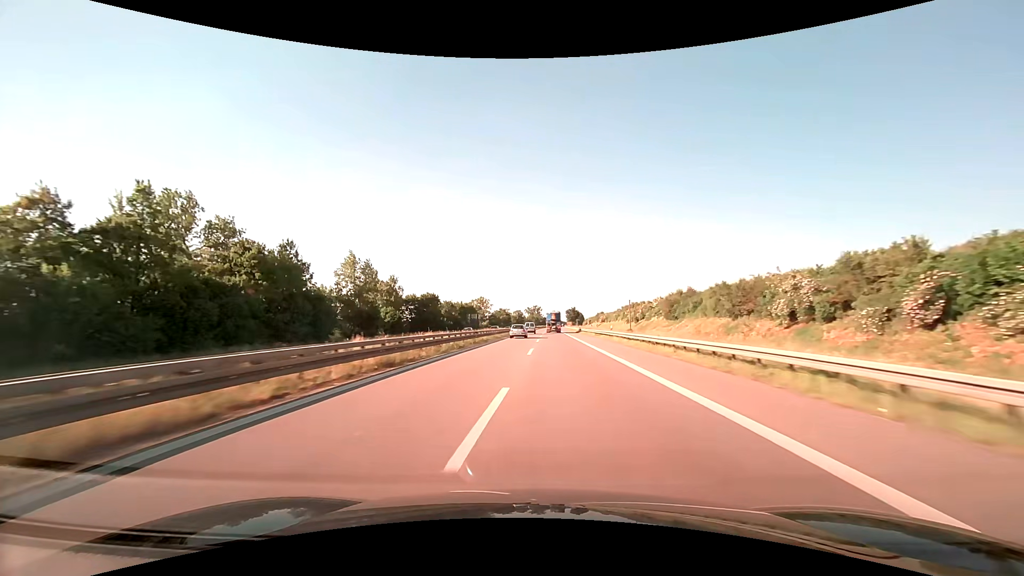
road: trunk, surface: asphalt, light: Day
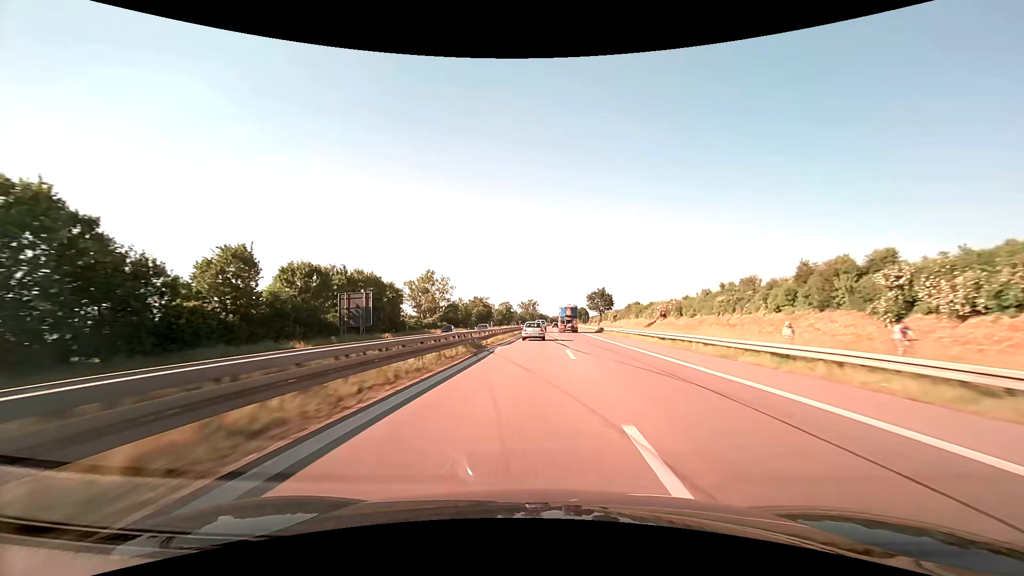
(+0.1, +93.7) m; 0°
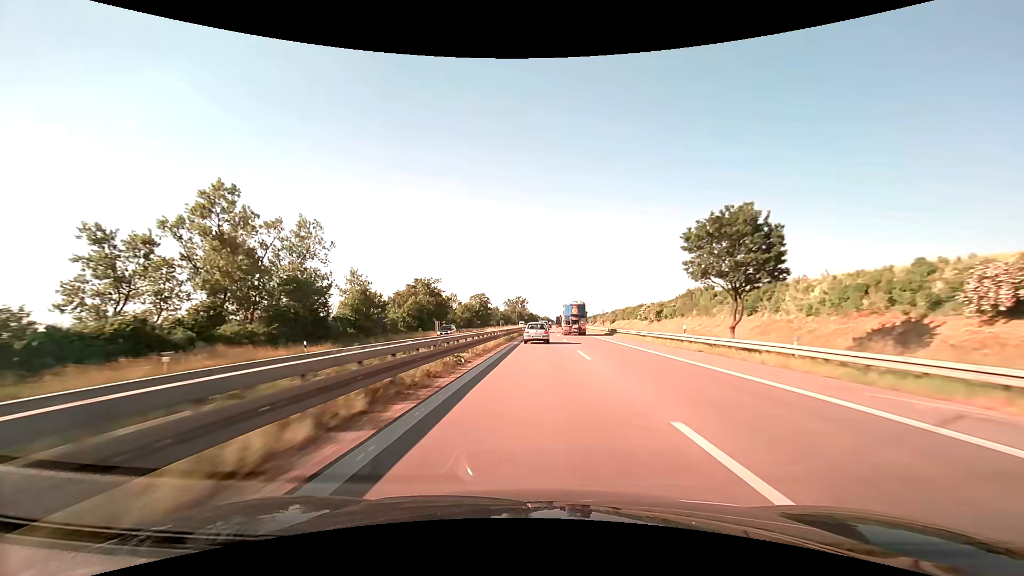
(+0.8, +71.0) m; +1°
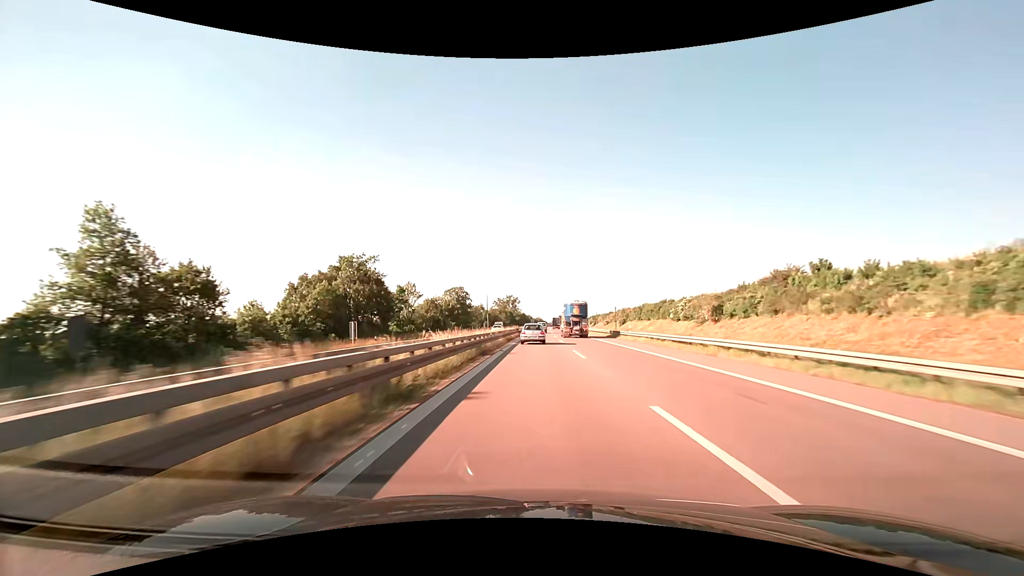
(+0.2, +34.5) m; +1°
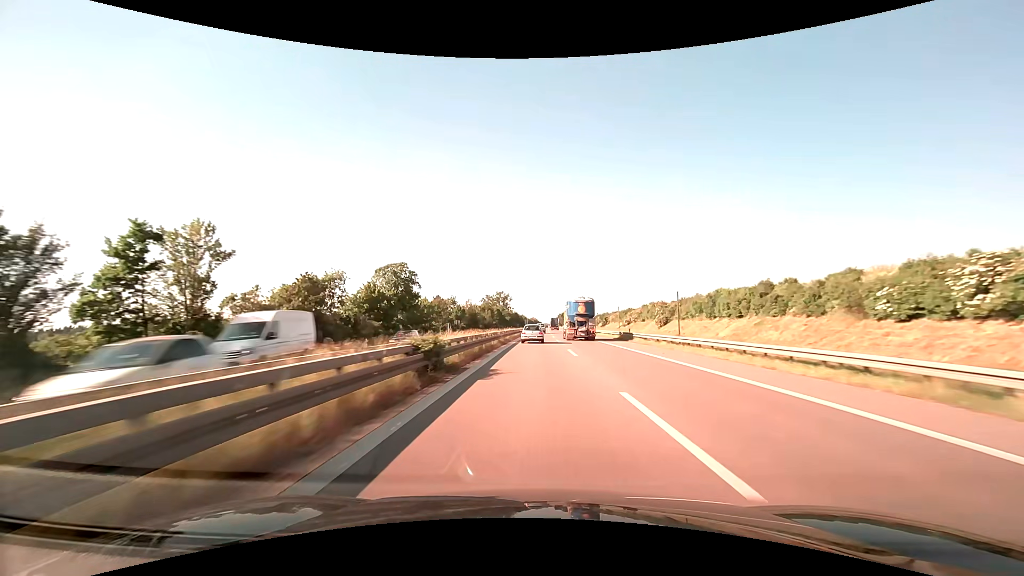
(+0.3, +52.1) m; +1°
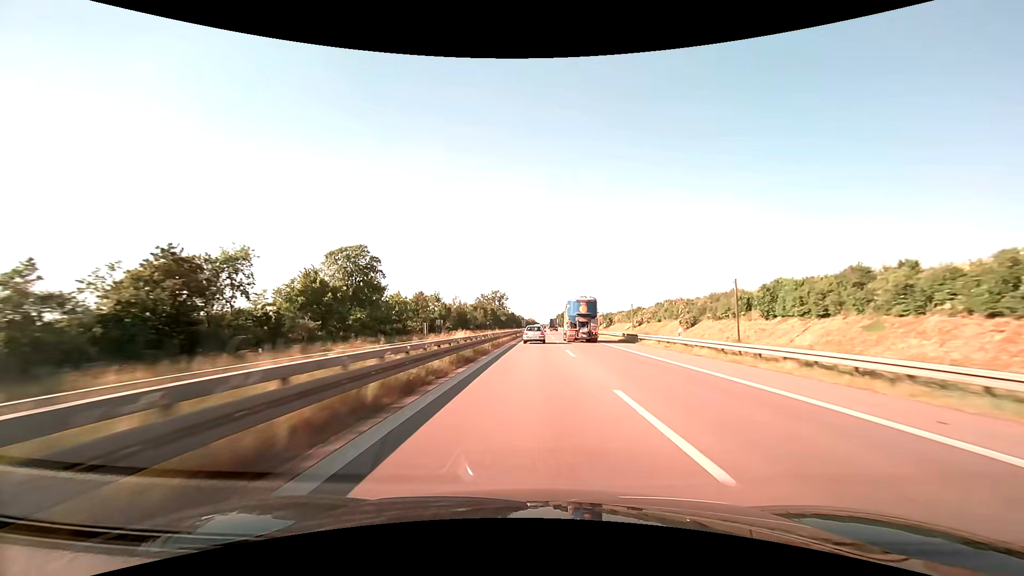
(0.0, +17.6) m; 0°
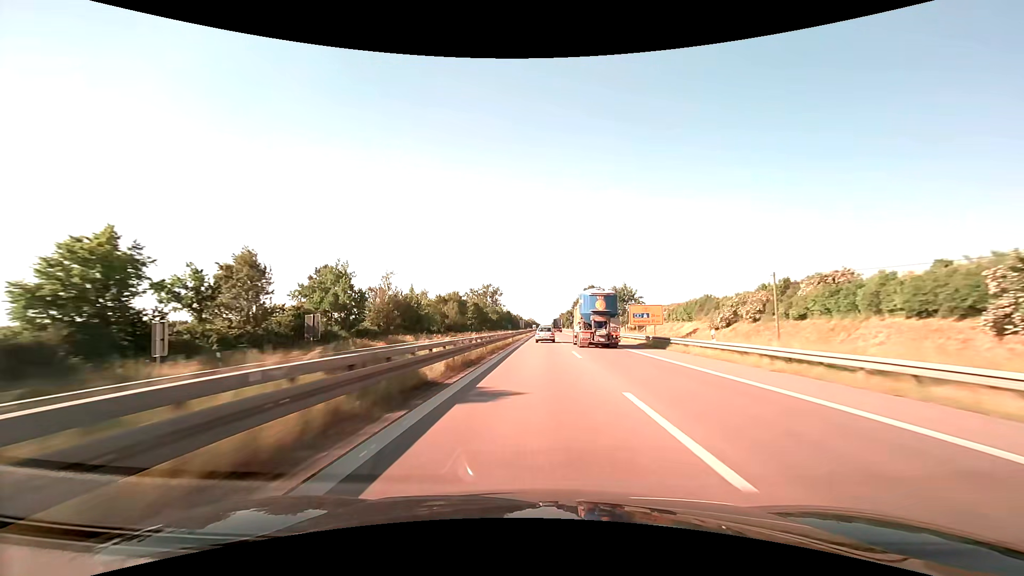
(+0.2, +54.2) m; 0°
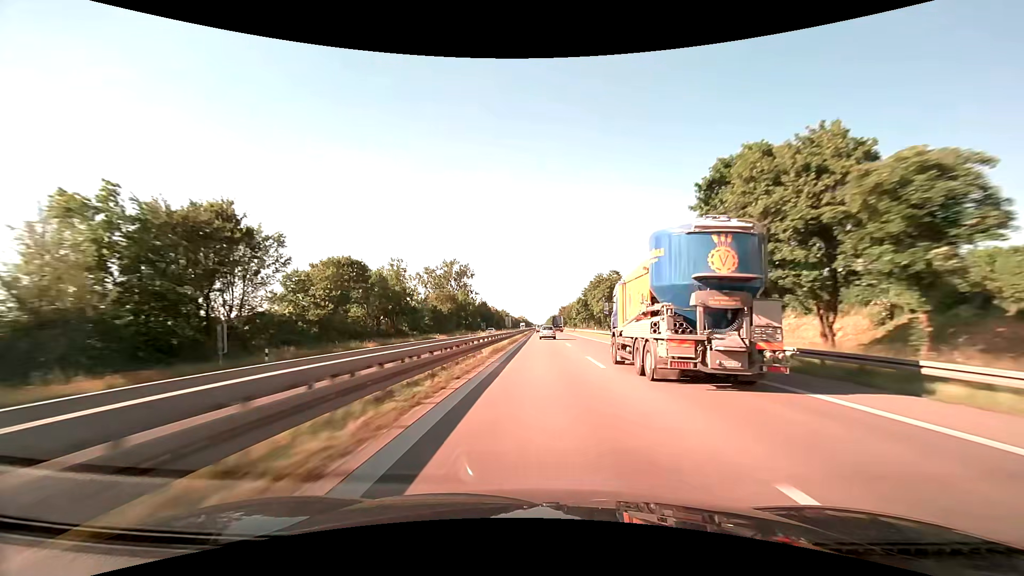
(+0.9, +96.1) m; +1°
(0, +10) (0, +20) (0, +30) (0, +40) (0, +50) (0, +60) (0, +70) (0, +80) (0, +90) (0, +100) m
